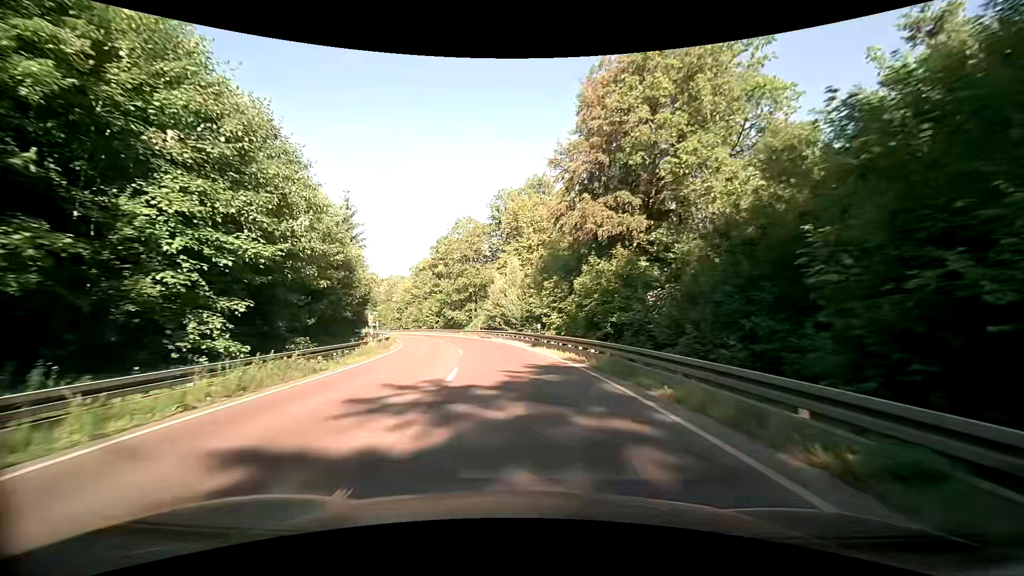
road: secondary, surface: asphalt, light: Day
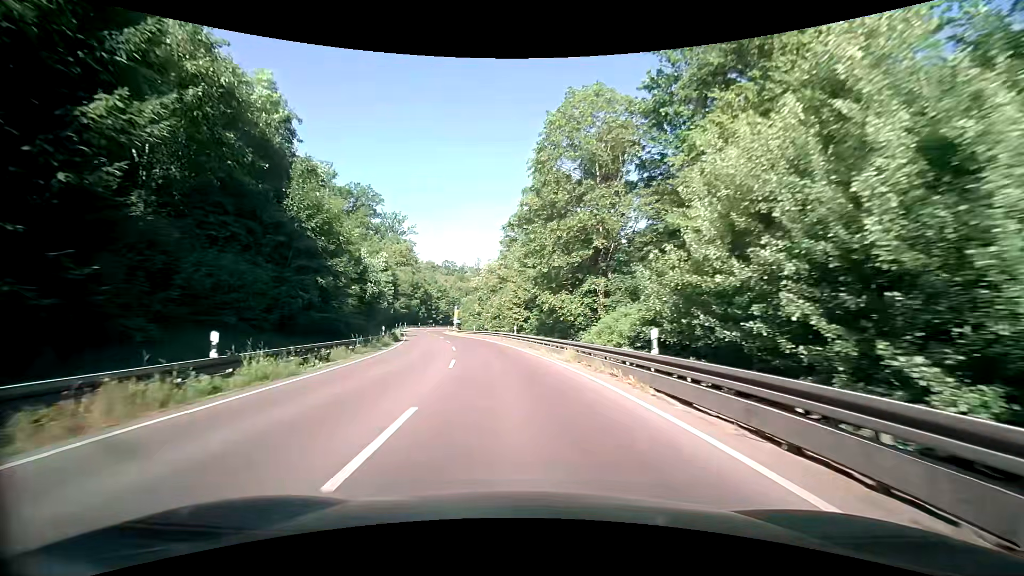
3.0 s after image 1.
(-5.1, +43.8) m; -13°
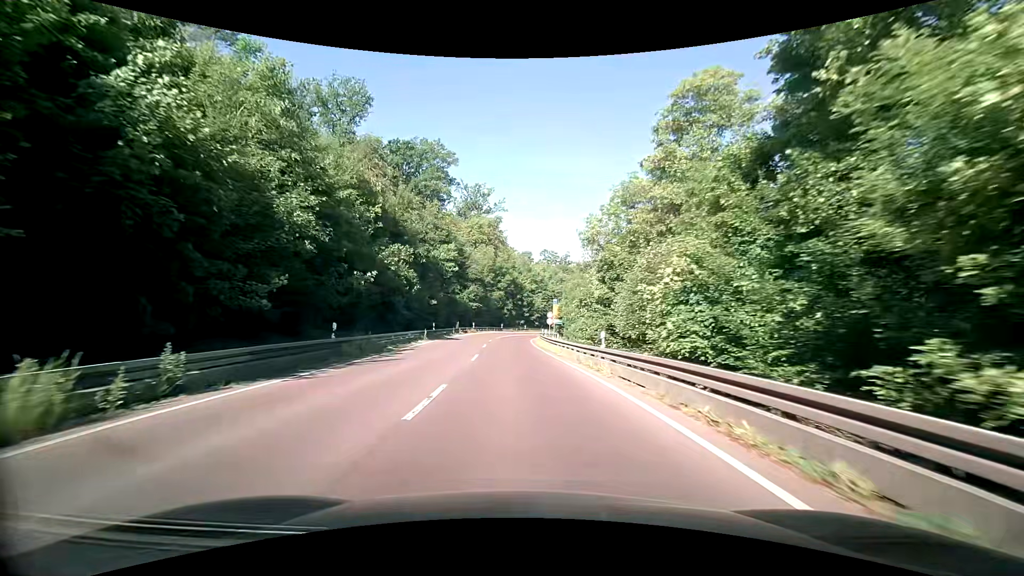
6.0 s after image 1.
(-5.1, +44.9) m; -12°
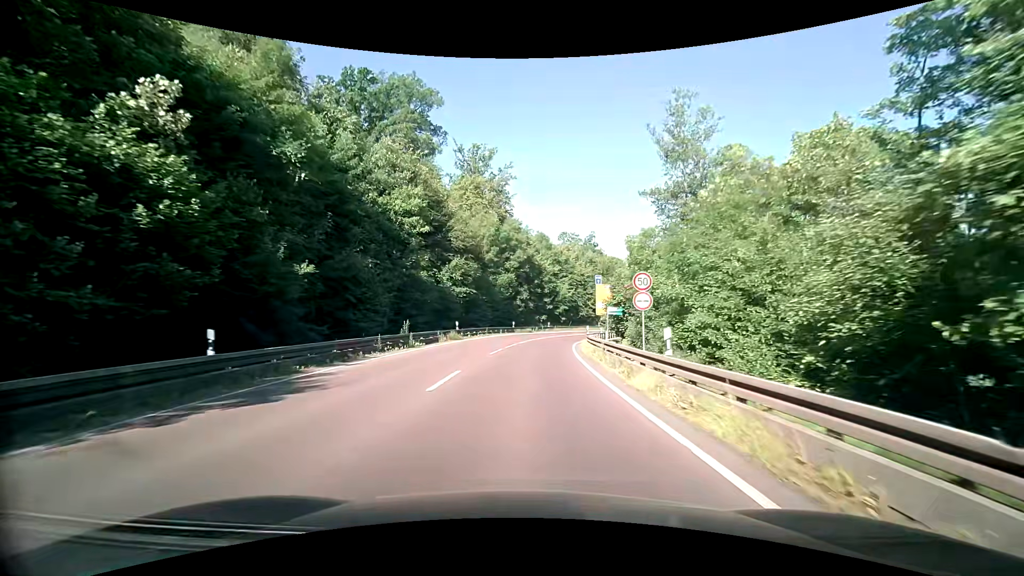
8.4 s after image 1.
(-0.7, +32.7) m; -2°
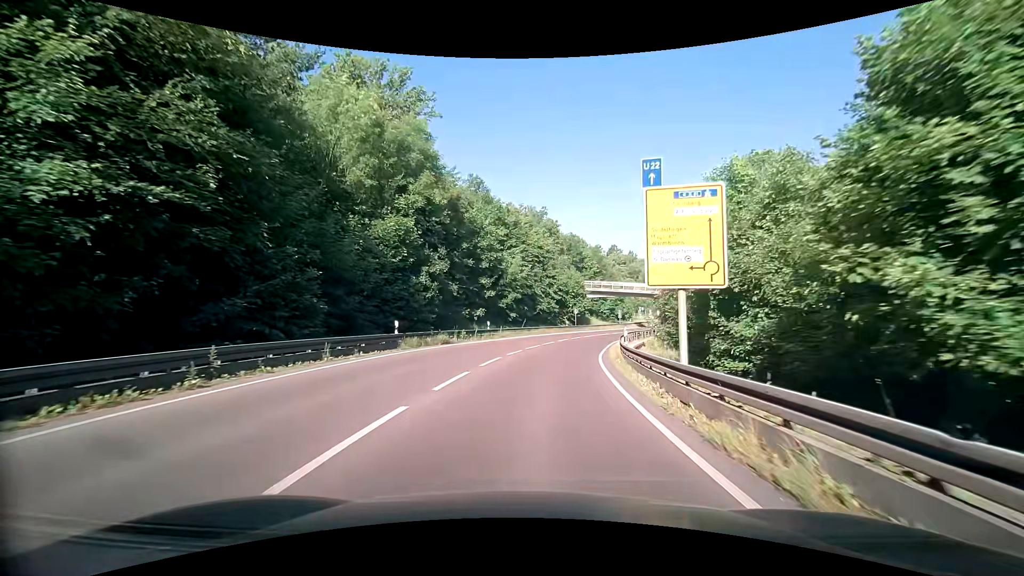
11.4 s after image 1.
(+1.6, +35.6) m; +7°
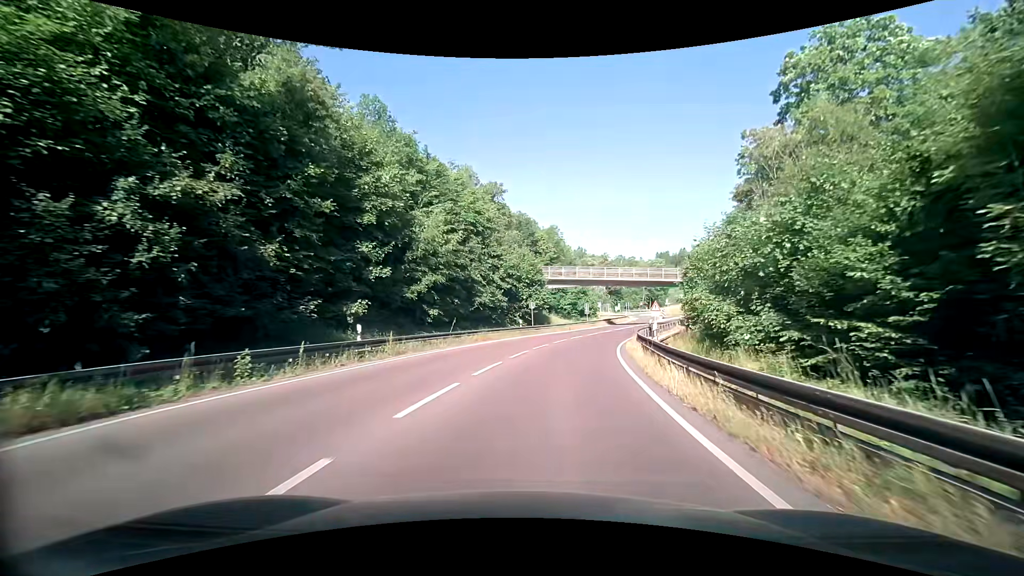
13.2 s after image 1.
(+1.0, +20.6) m; +6°
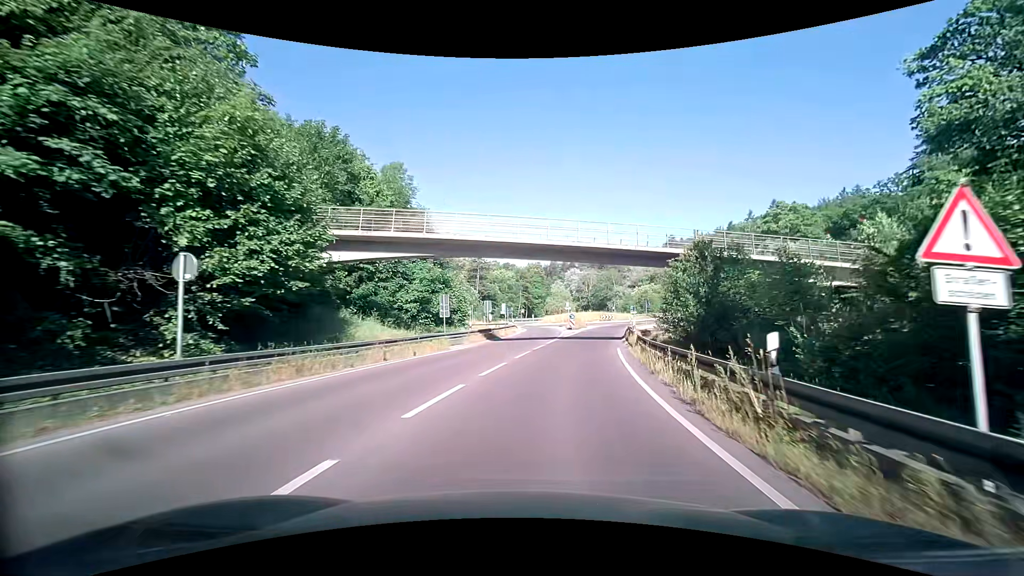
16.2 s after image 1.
(+4.1, +34.7) m; +14°
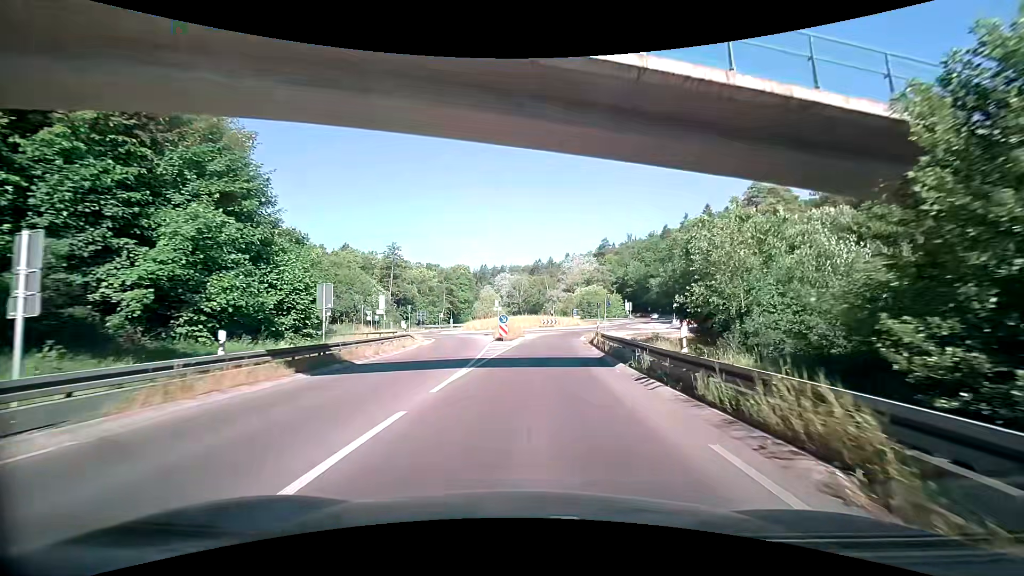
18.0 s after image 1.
(+1.6, +20.6) m; +8°
(0, +10) (+1, +20) (+1, +30) (+3, +40) (+5, +50) (+11, +58) (+14, +67) (+9, +76) (+1, +81) (-9, +82) m
